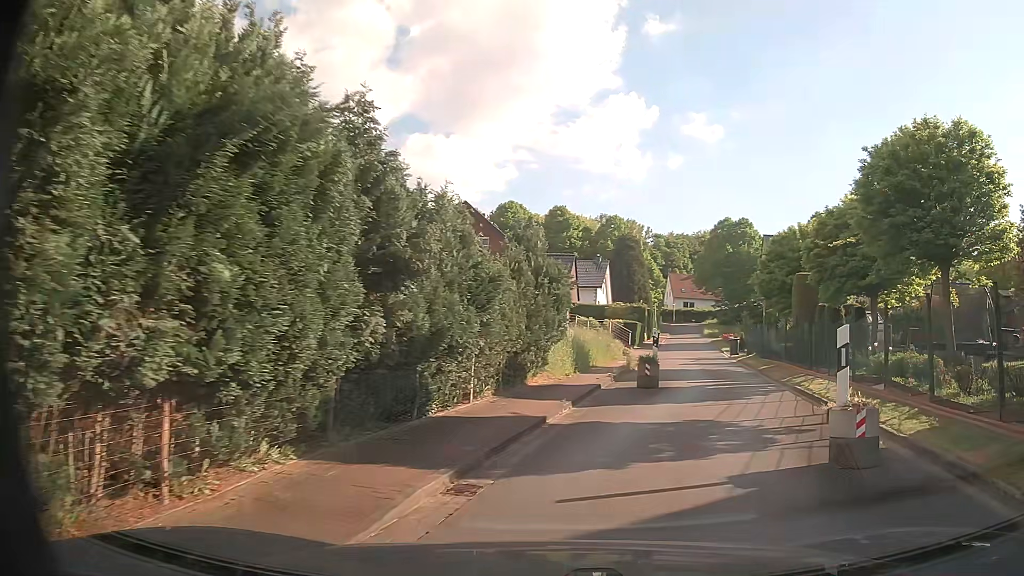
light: Day
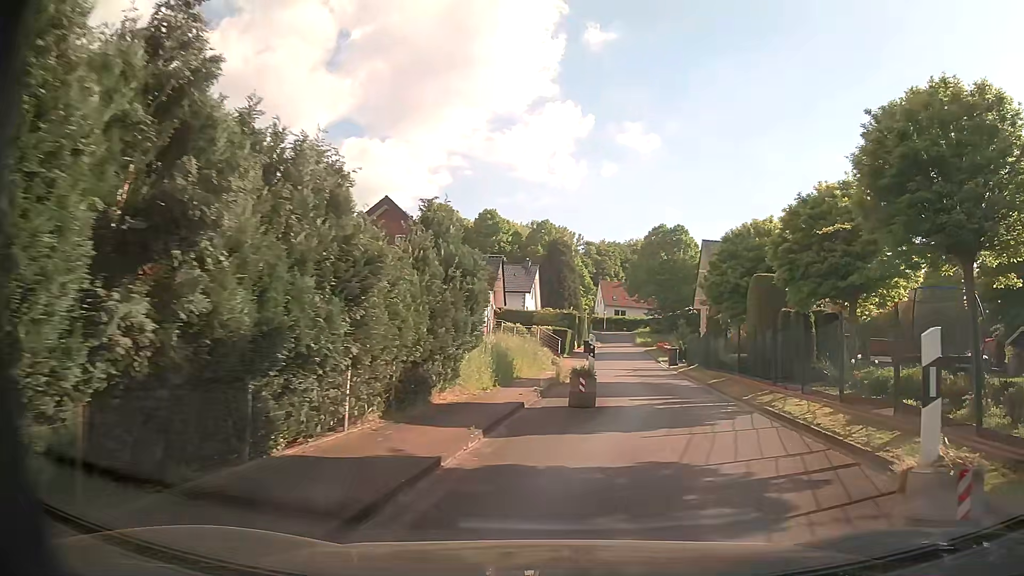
(+0.2, +3.3) m; +7°
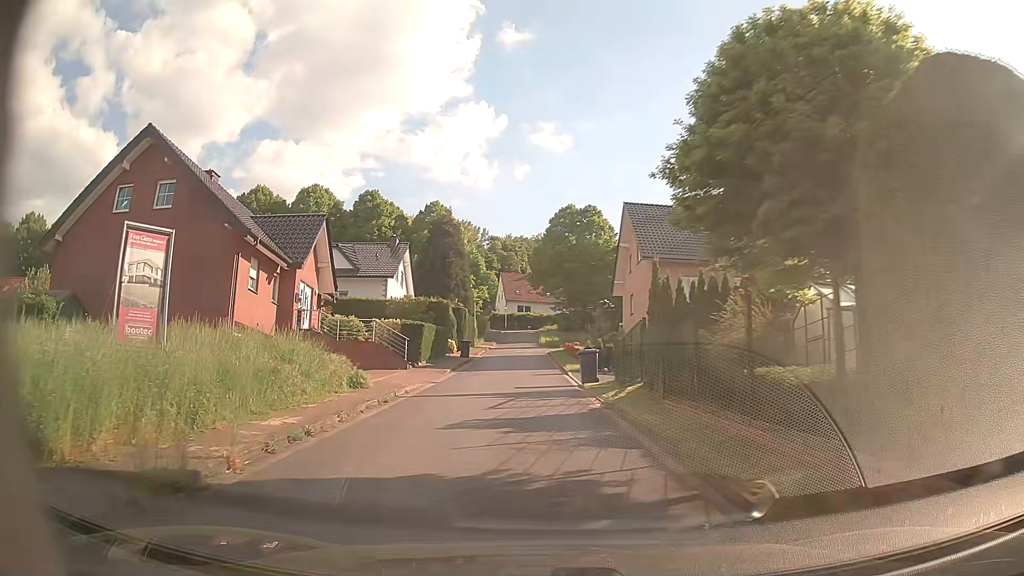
(+2.7, +16.8) m; +7°
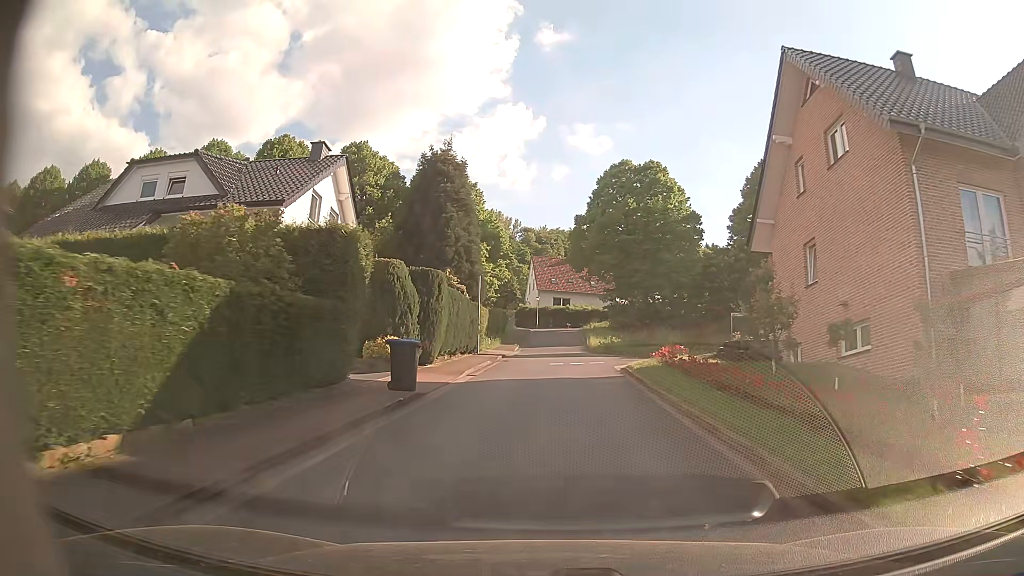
(-0.9, +26.6) m; -2°
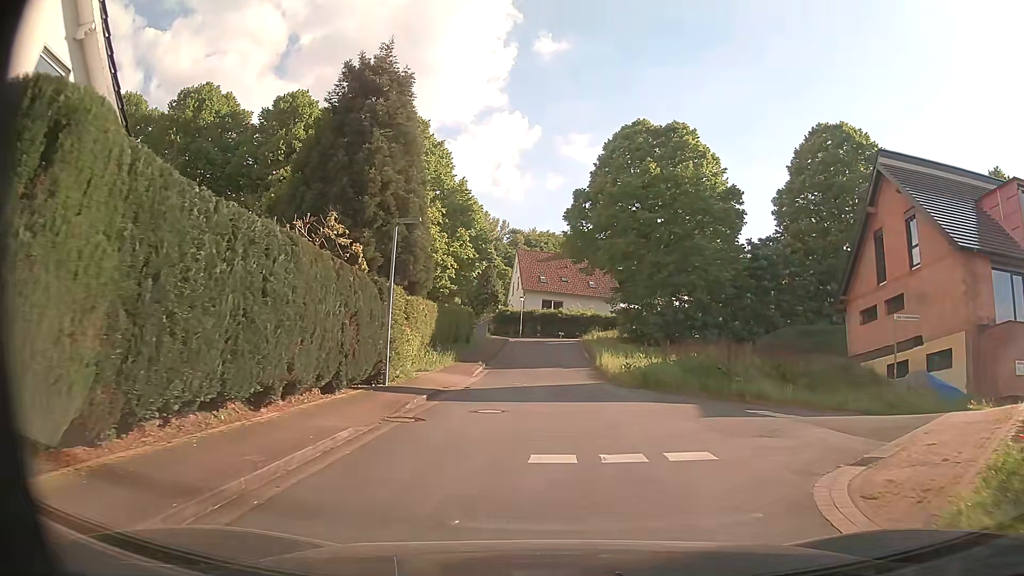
(0.0, +18.1) m; 0°
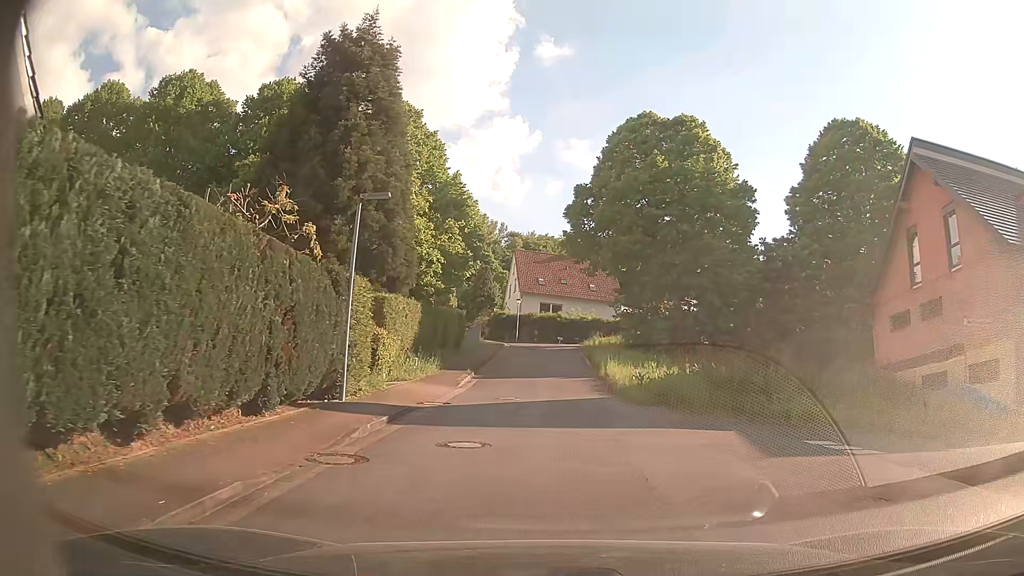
(0.0, +3.5) m; +1°
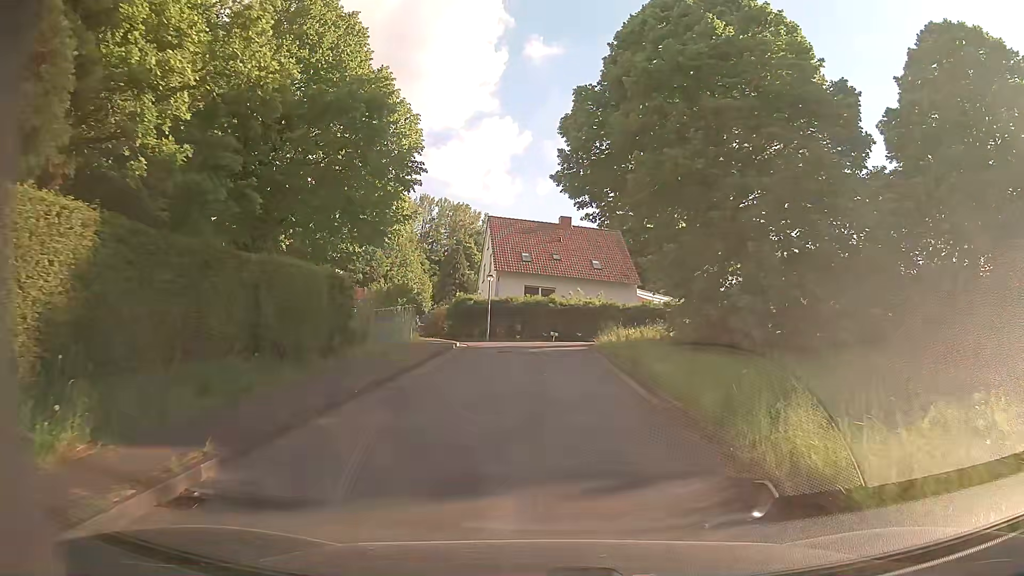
(+0.2, +20.1) m; +1°
